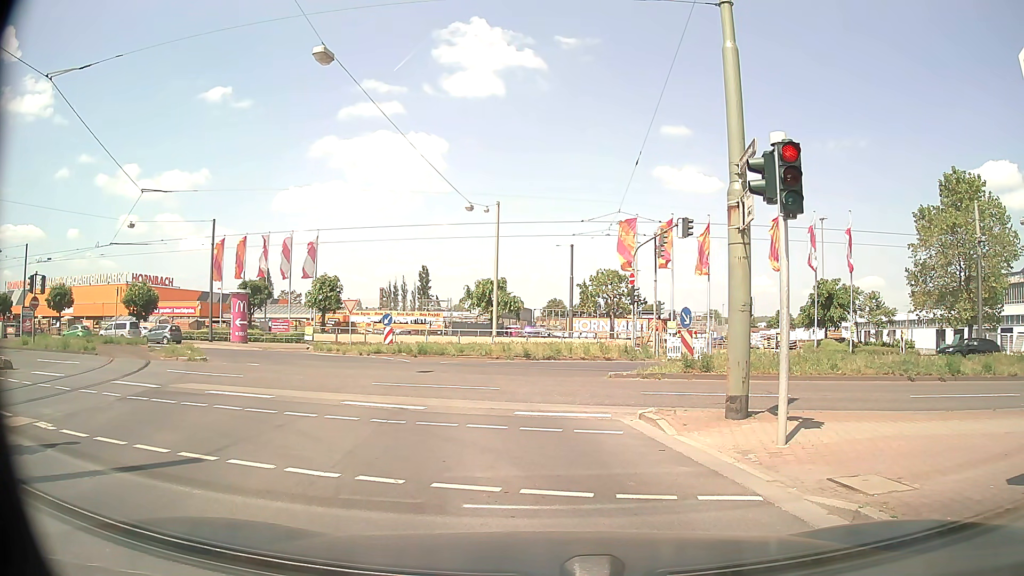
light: Day
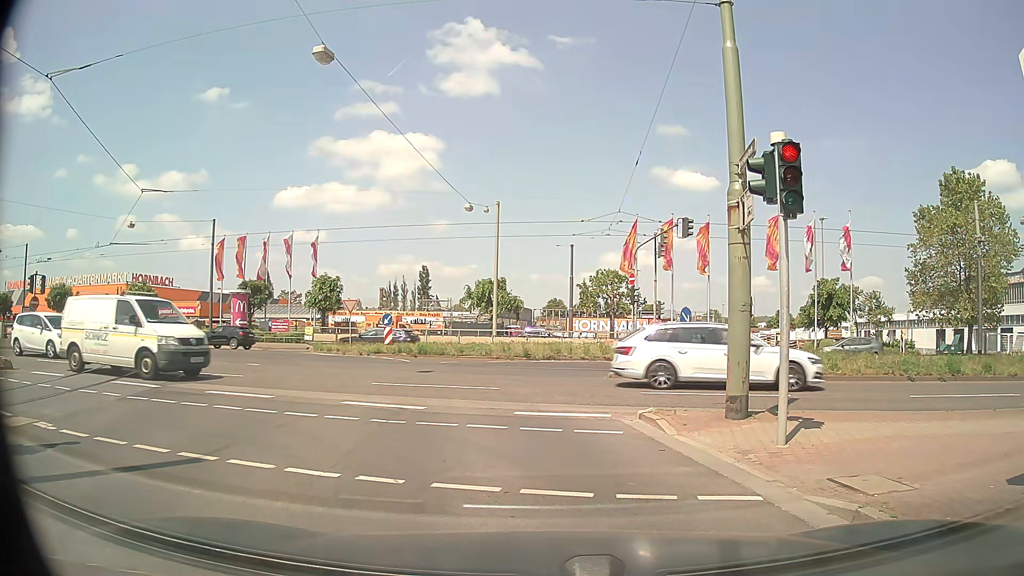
(0.0, 0.0) m; 0°
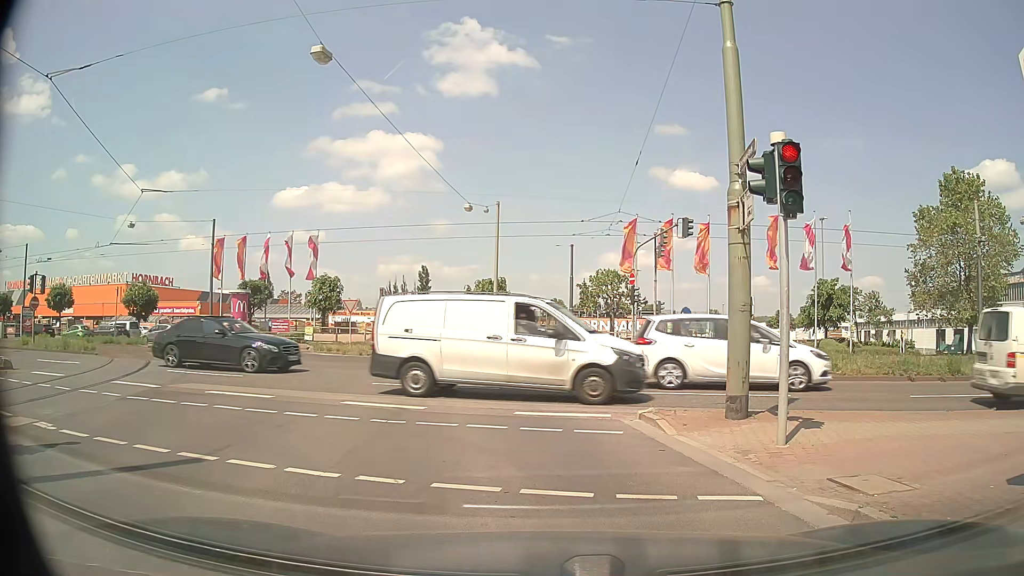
(0.0, 0.0) m; 0°
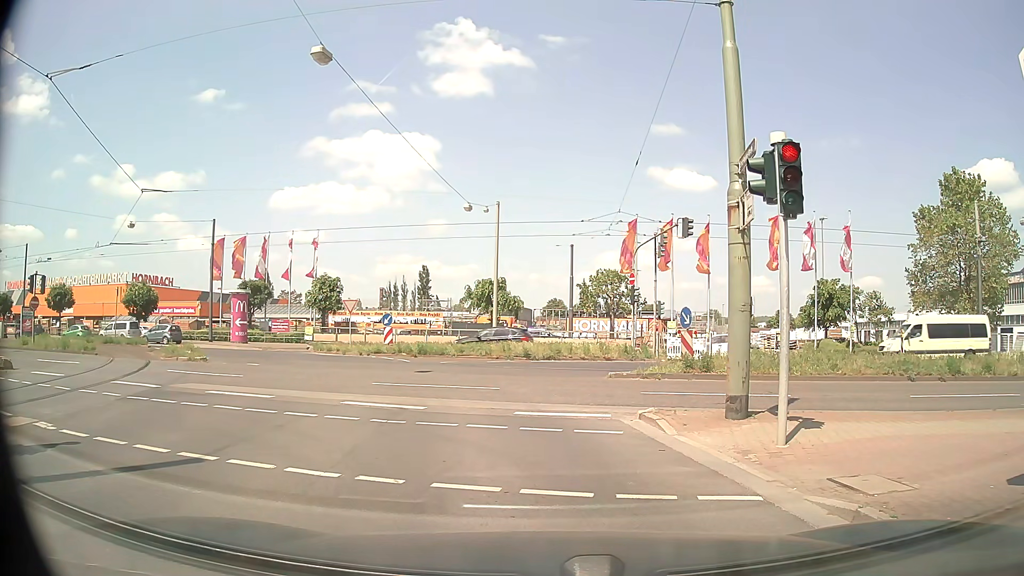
(0.0, 0.0) m; 0°
